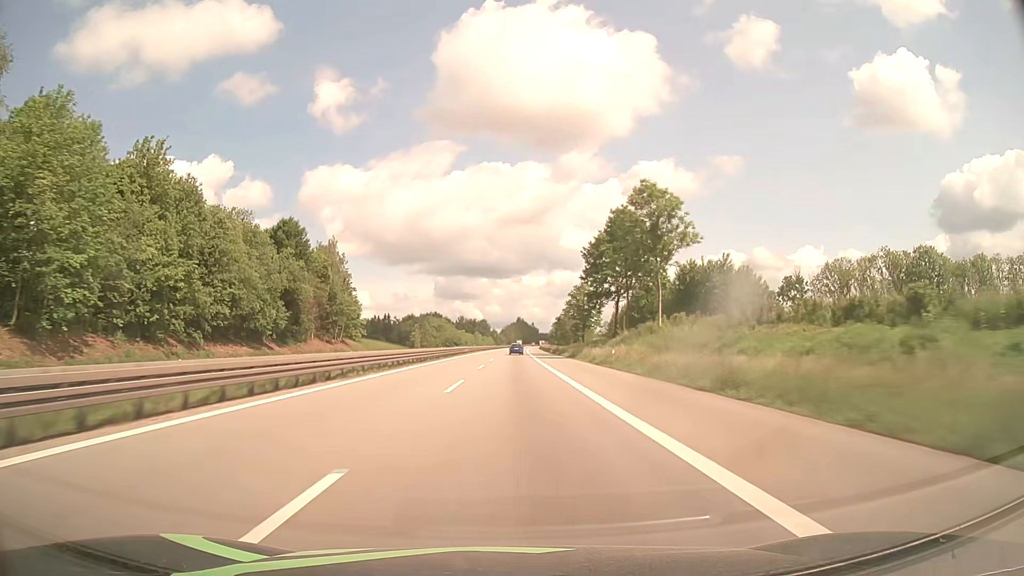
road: motorway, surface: asphalt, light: Day
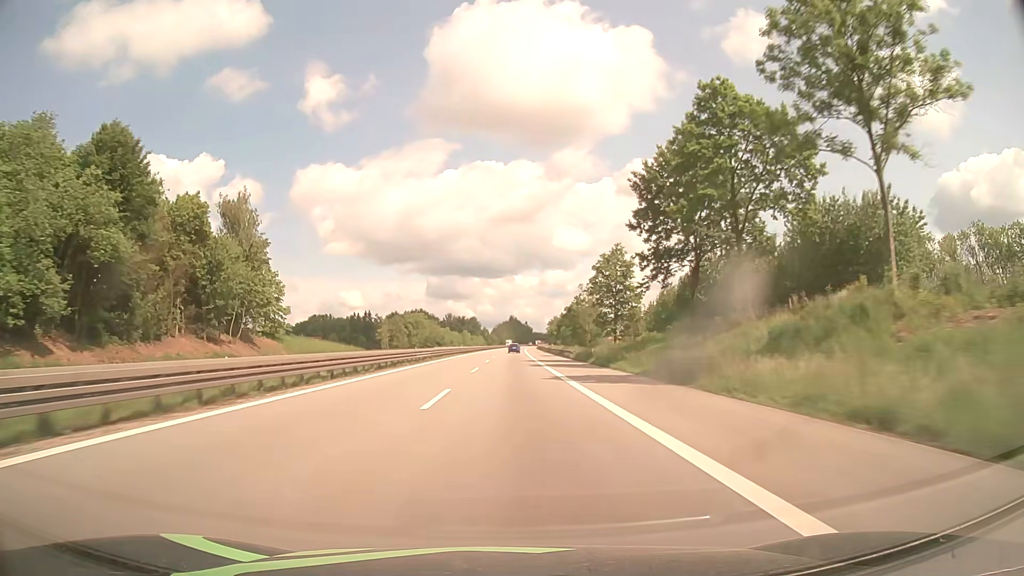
(+0.3, +41.3) m; +1°
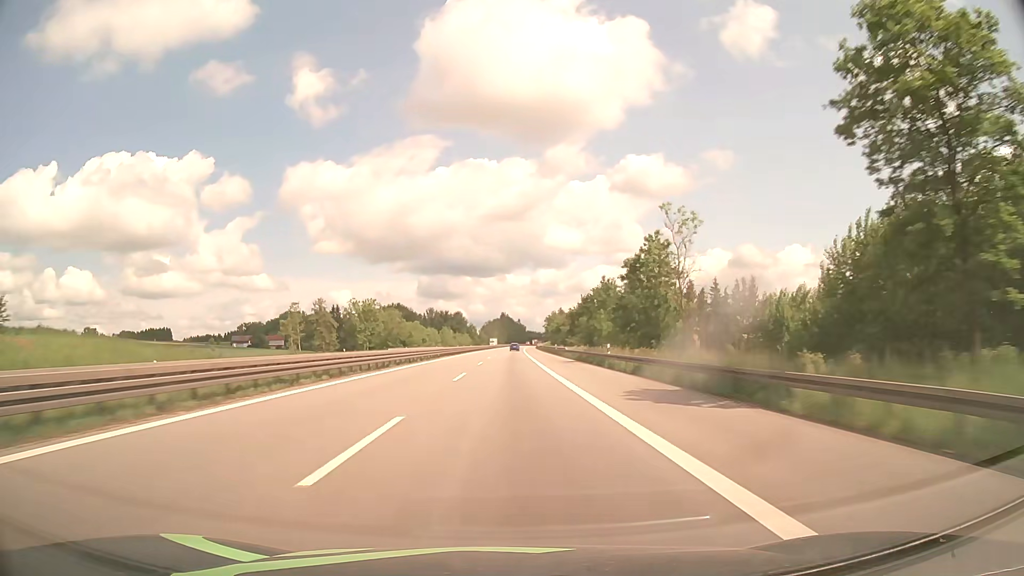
(+0.5, +62.0) m; +1°
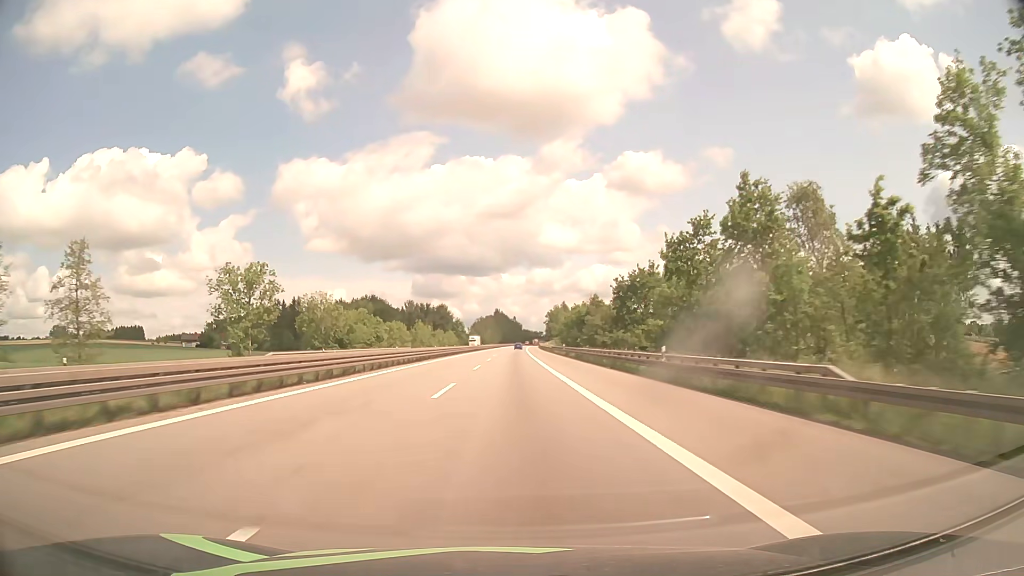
(+0.2, +62.0) m; 0°
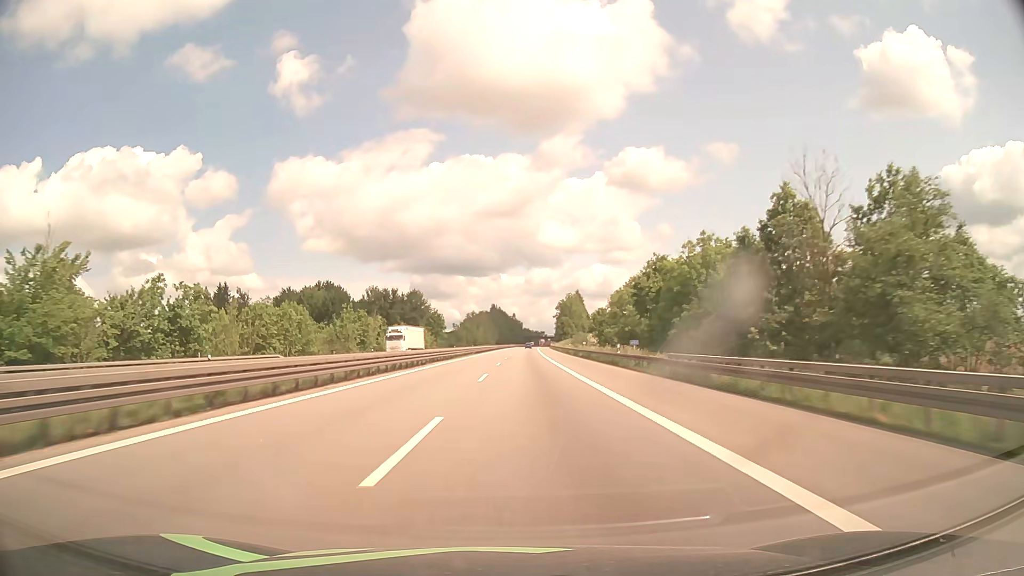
(+0.4, +82.6) m; 0°
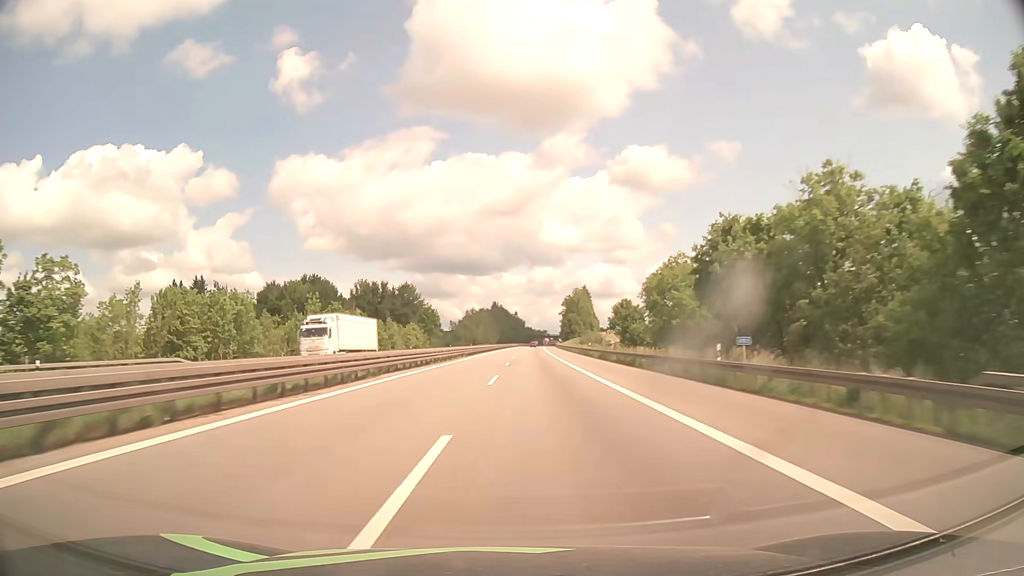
(0.0, +20.6) m; 0°
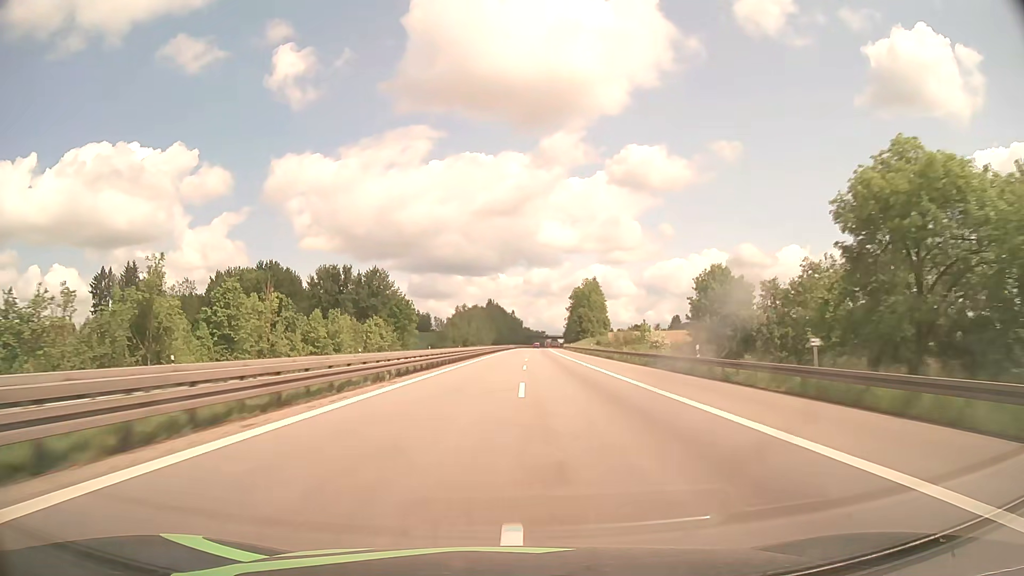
(0.0, +41.2) m; 0°
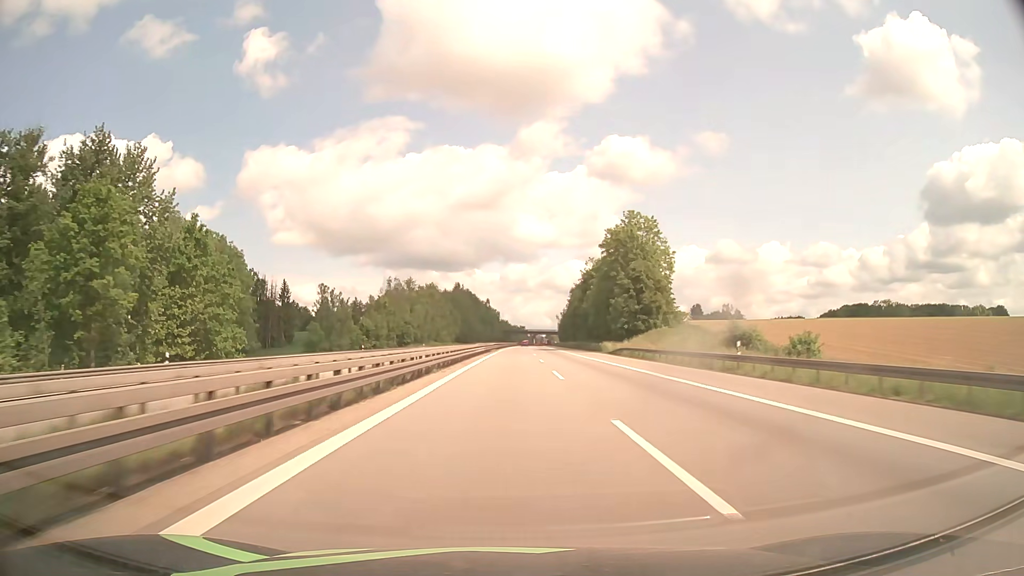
(+1.7, +102.5) m; +2°
(0, +10) (0, +20) (0, +30) (0, +40) (0, +50) (0, +60) (+1, +70) (+1, +80) (+1, +90) (+1, +100) m
